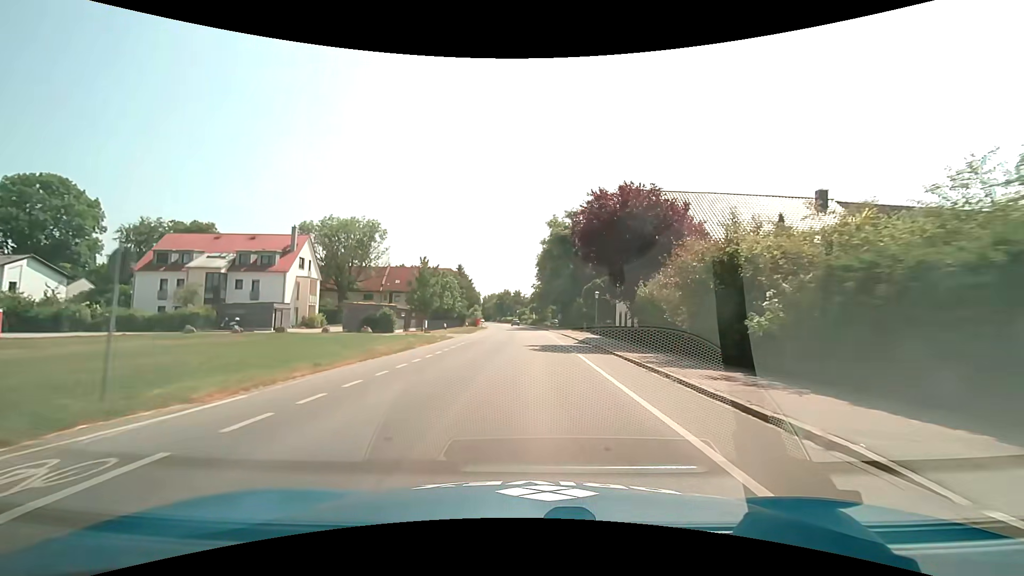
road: secondary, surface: asphalt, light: Day
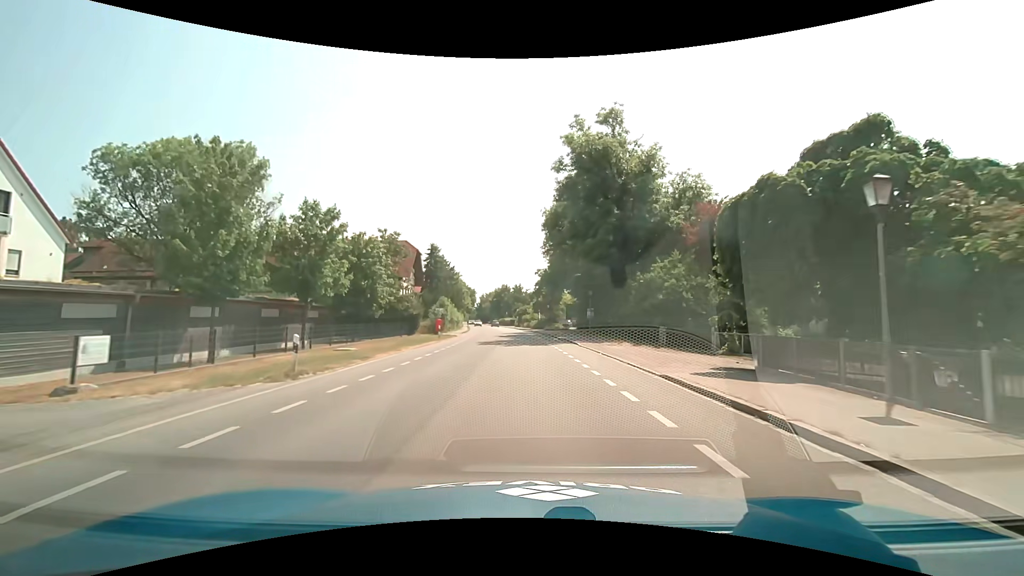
(+0.2, +36.5) m; -1°
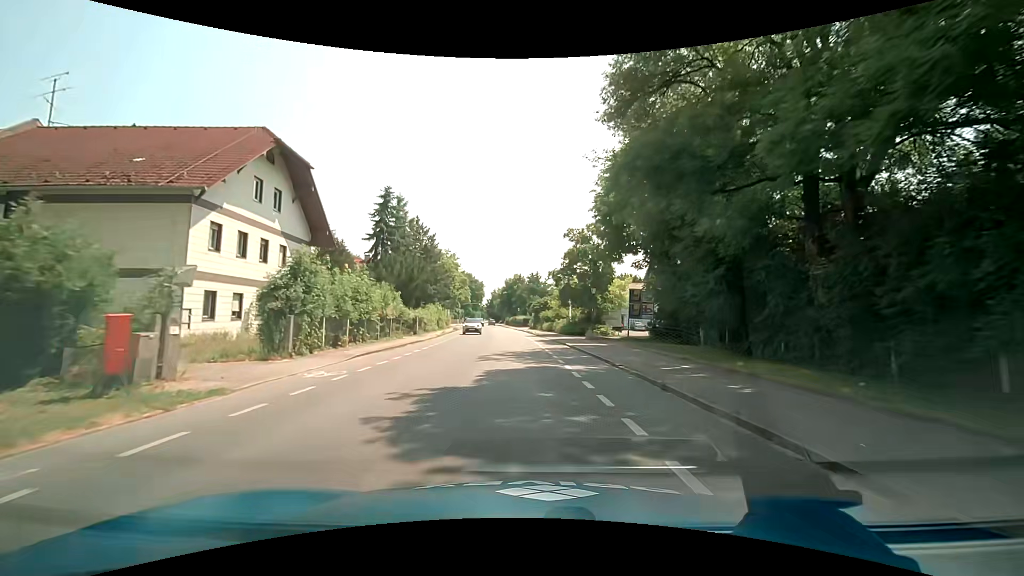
(-0.3, +36.5) m; -2°
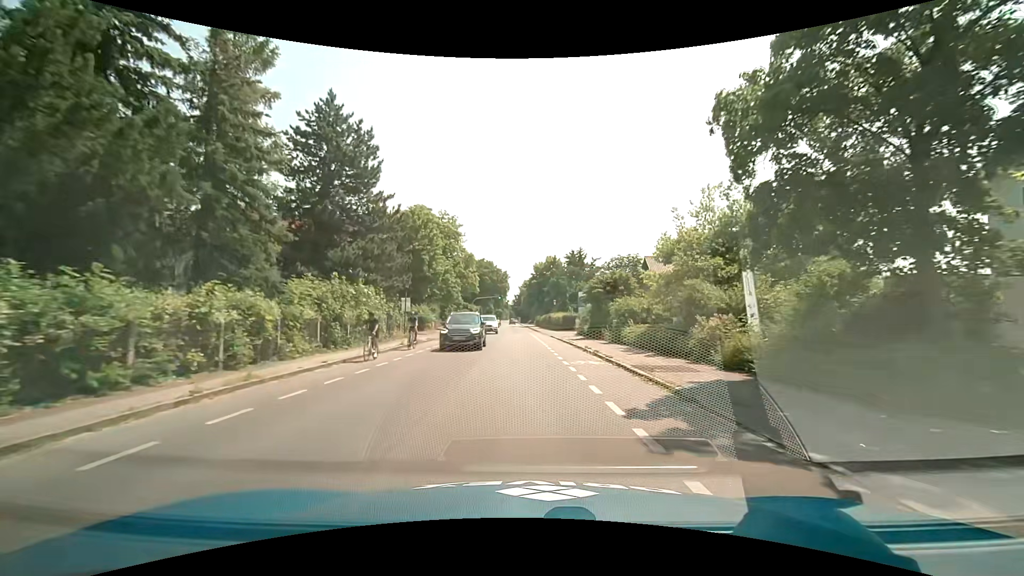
(-1.2, +36.6) m; -4°
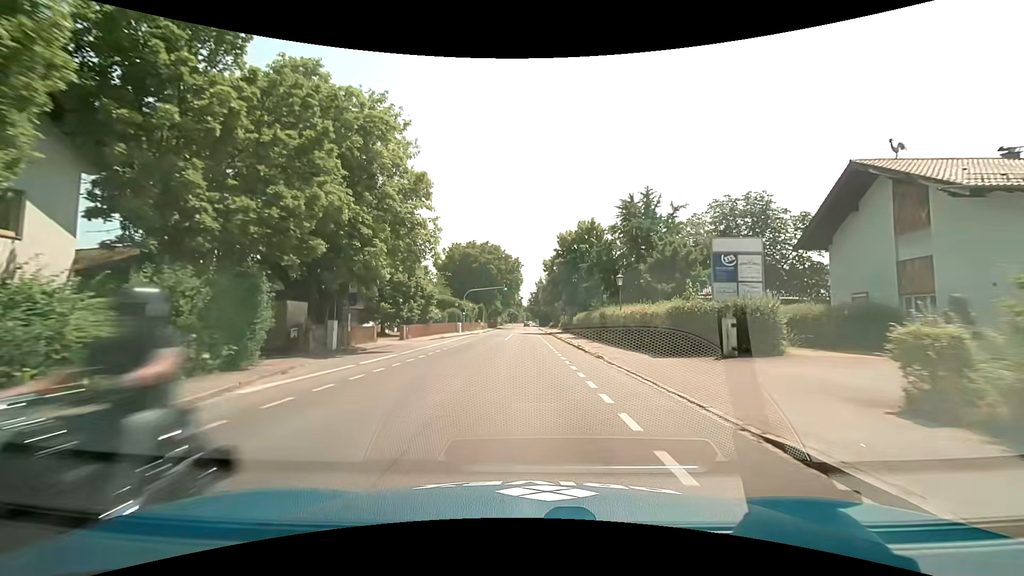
(-0.5, +36.8) m; -2°
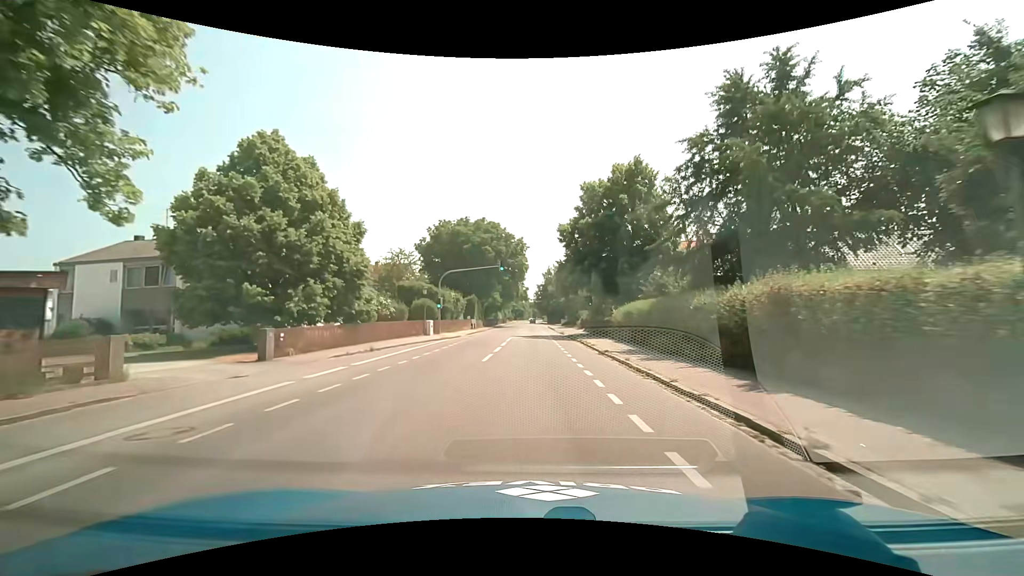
(-0.2, +22.0) m; -1°
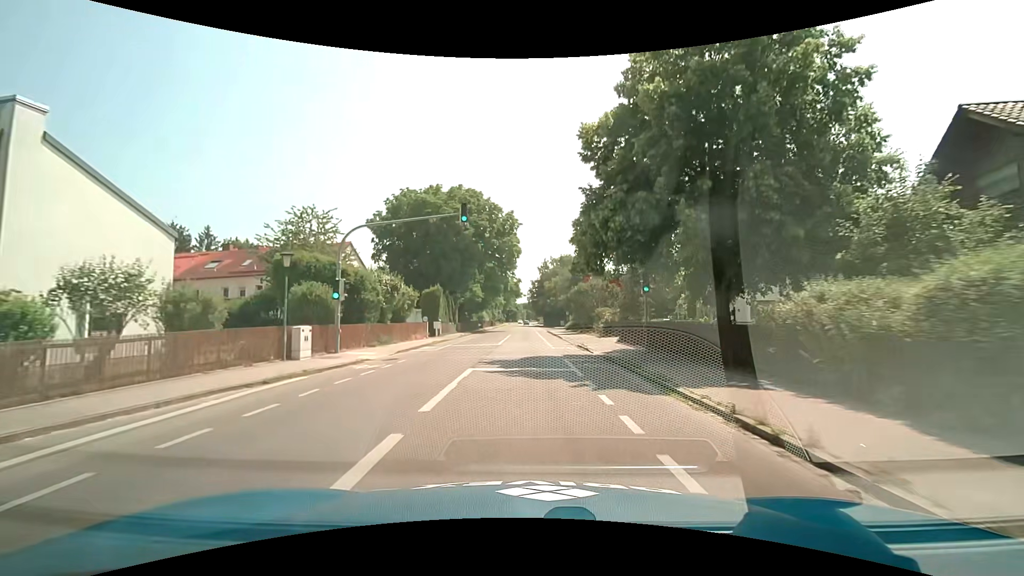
(+0.1, +22.1) m; 0°
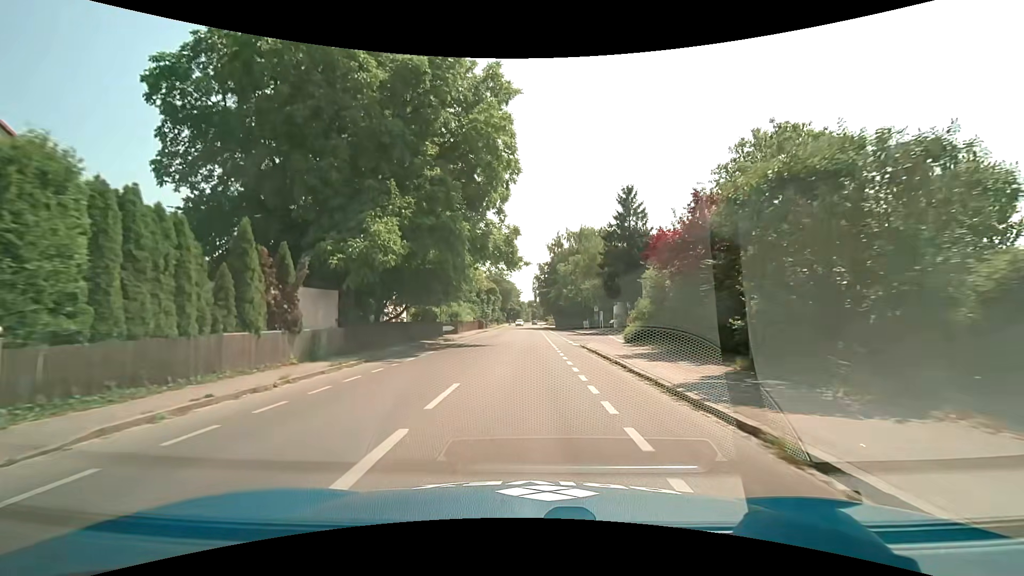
(+0.1, +36.7) m; 0°
(0, +10) (0, +20) (0, +30) (0, +40) (0, +50) (0, +60) (0, +70) (0, +80) (0, +90) (0, +100) m
